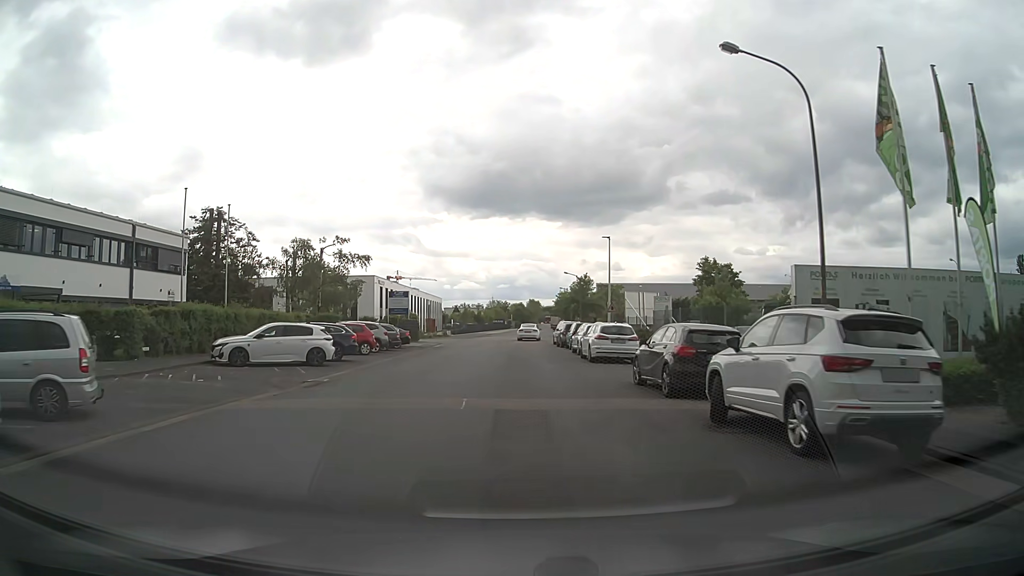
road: unclassified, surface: asphalt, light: Day
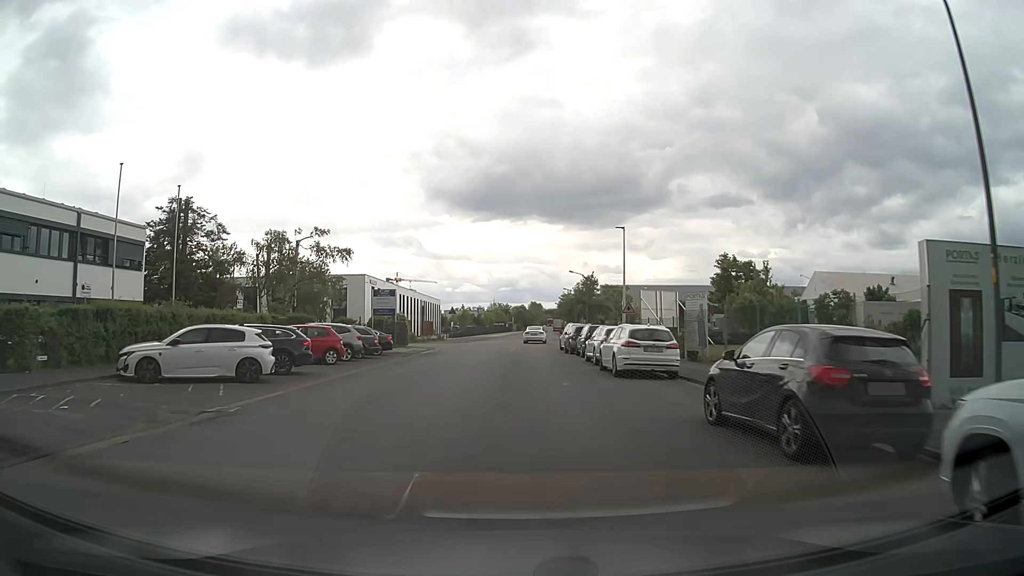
(0.0, +6.1) m; 0°
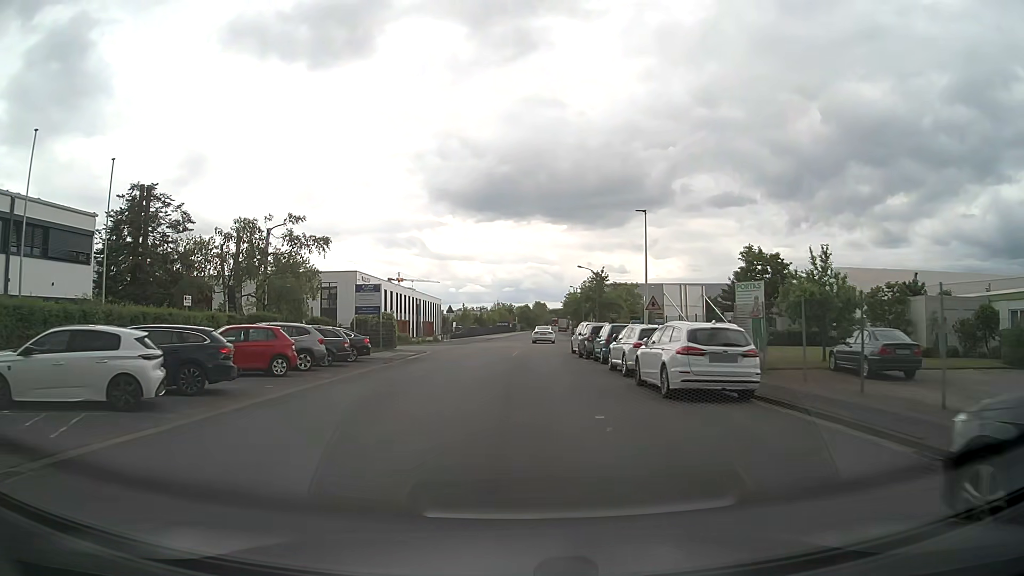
(0.0, +6.1) m; 0°
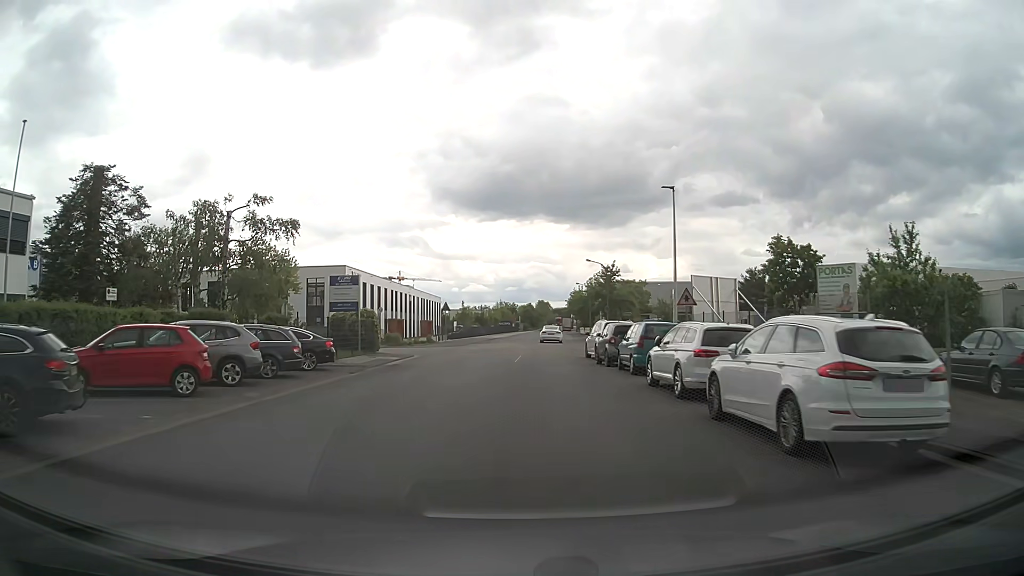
(0.0, +6.1) m; 0°
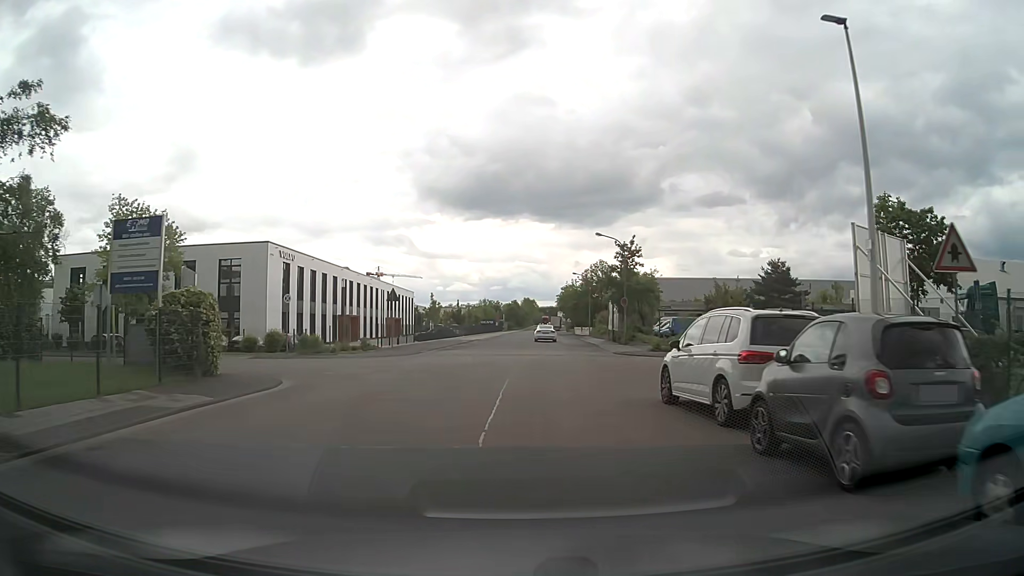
(0.0, +18.4) m; +1°
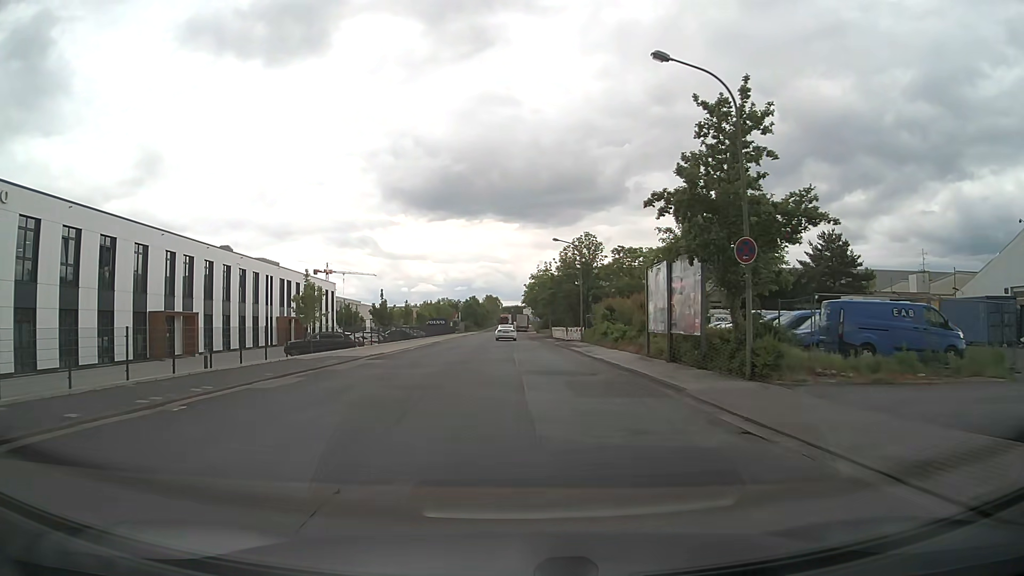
(+1.4, +32.2) m; +4°
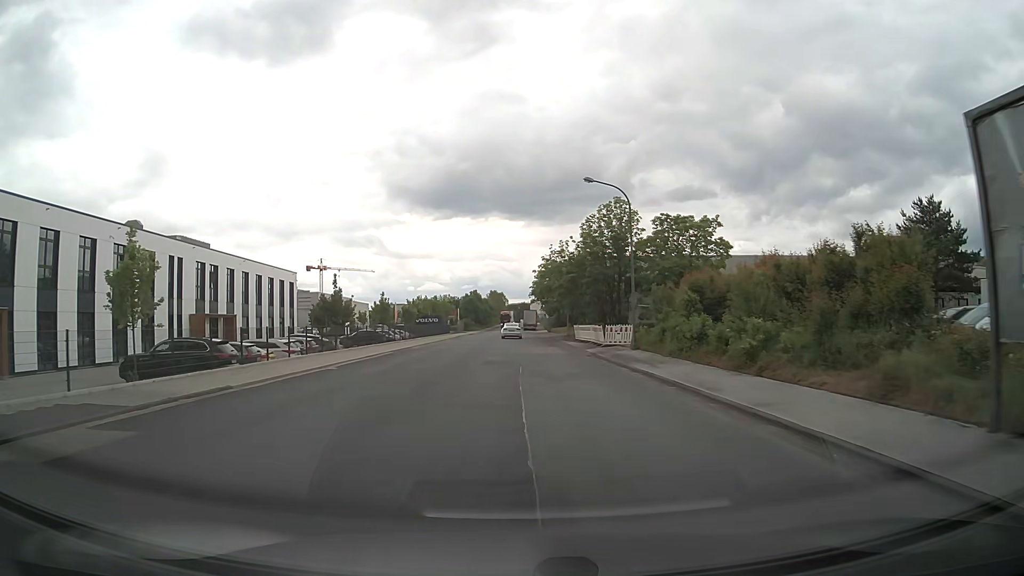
(-0.3, +20.4) m; -1°
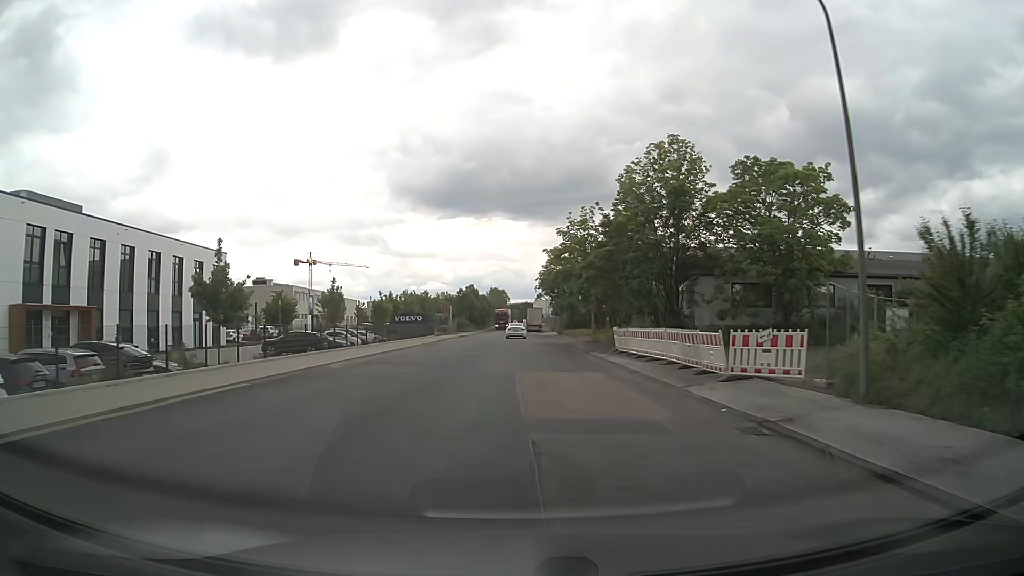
(-0.1, +20.6) m; -1°
(0, +10) (0, +20) (0, +30) (+1, +40) (+1, +50) (+1, +60) (+1, +70) (+1, +80) (0, +90) (0, +100) m
